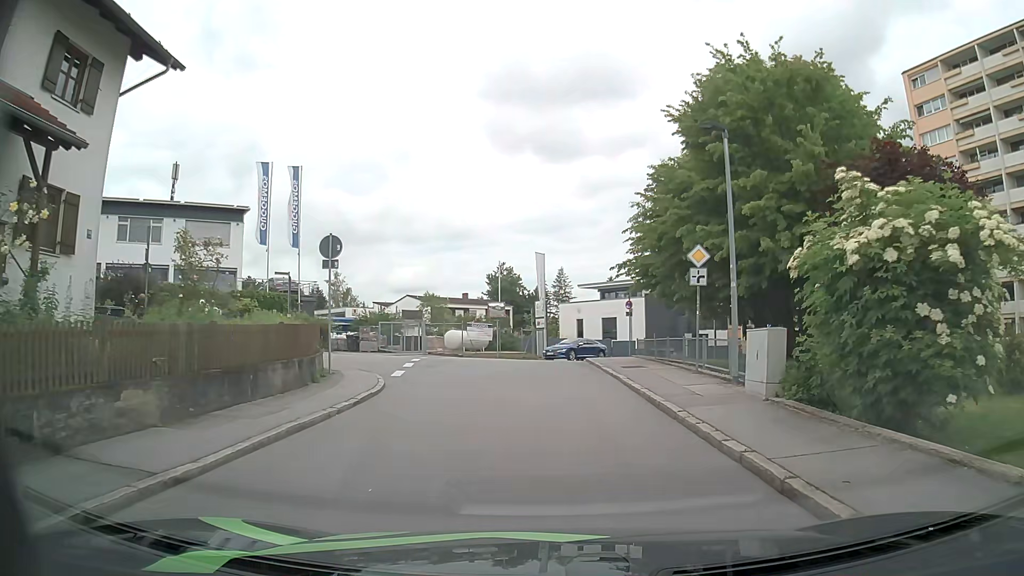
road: residential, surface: asphalt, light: Day
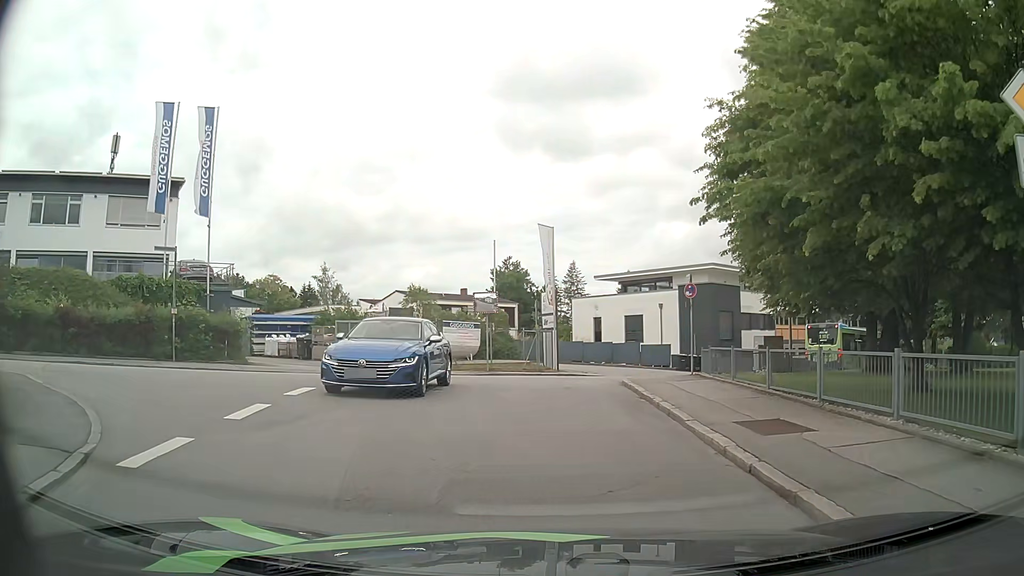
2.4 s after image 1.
(0.0, +12.1) m; -1°
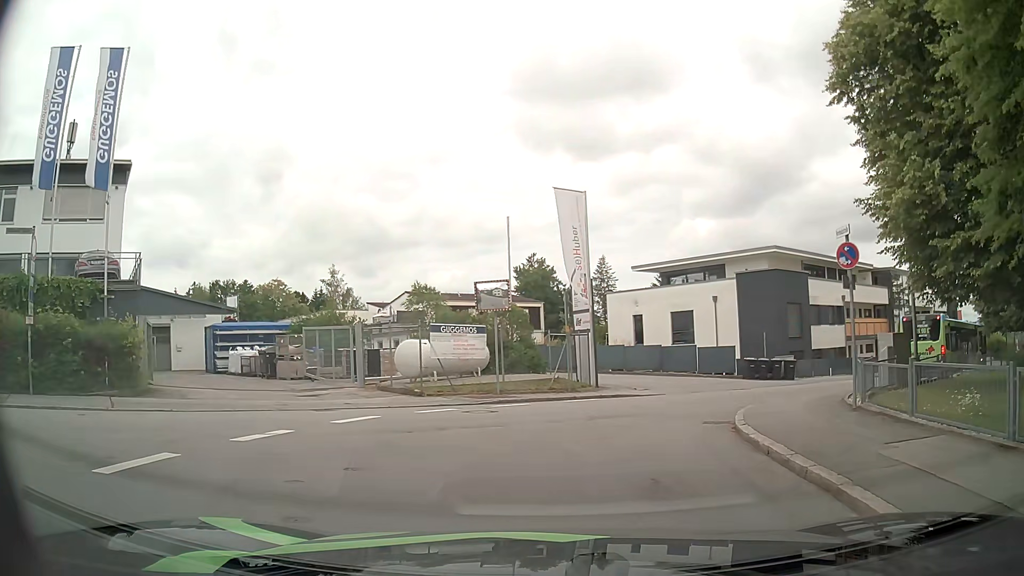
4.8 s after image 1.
(-0.1, +8.9) m; -2°
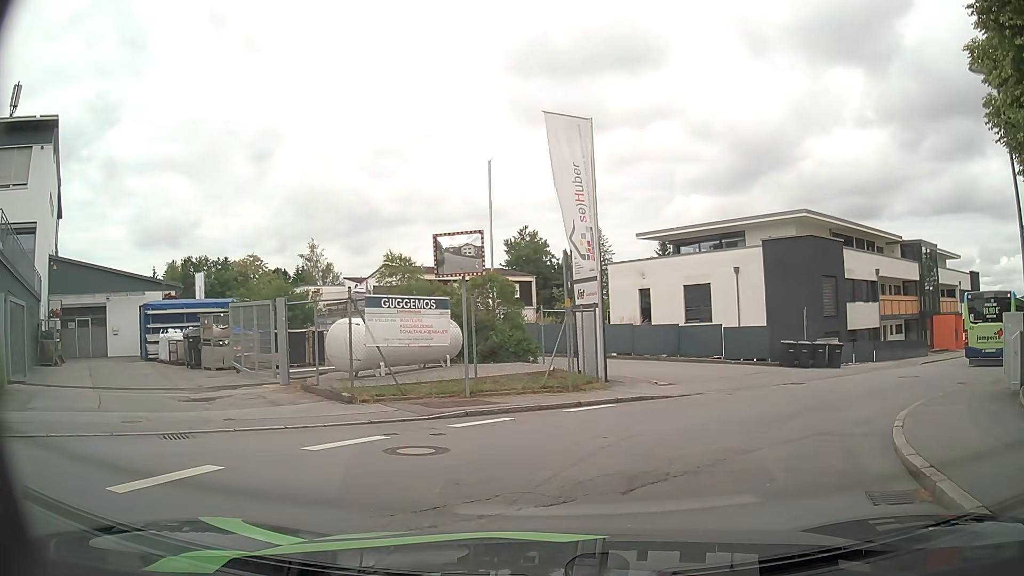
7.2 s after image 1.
(0.0, +6.4) m; +1°
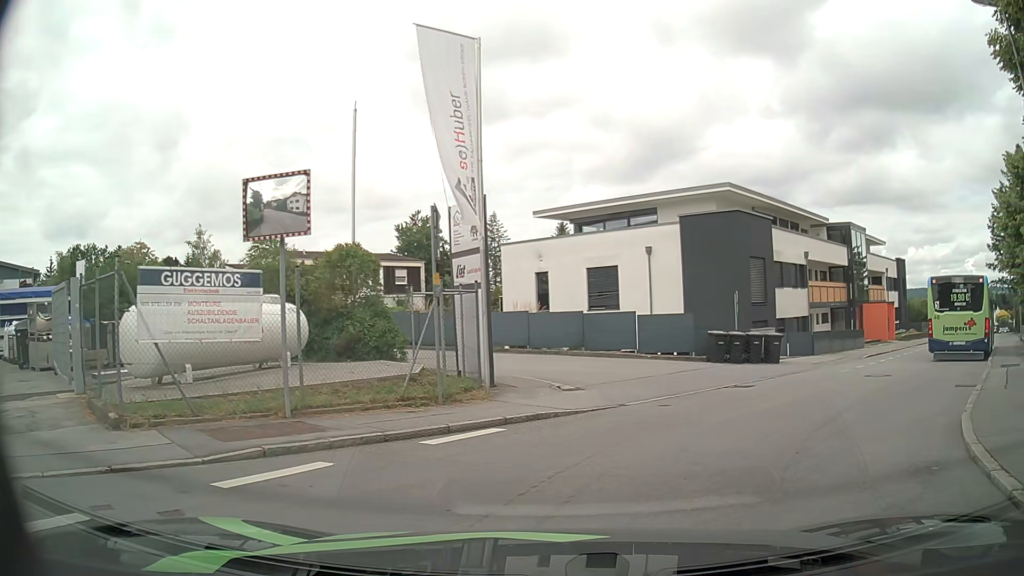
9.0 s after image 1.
(+0.3, +4.7) m; +11°
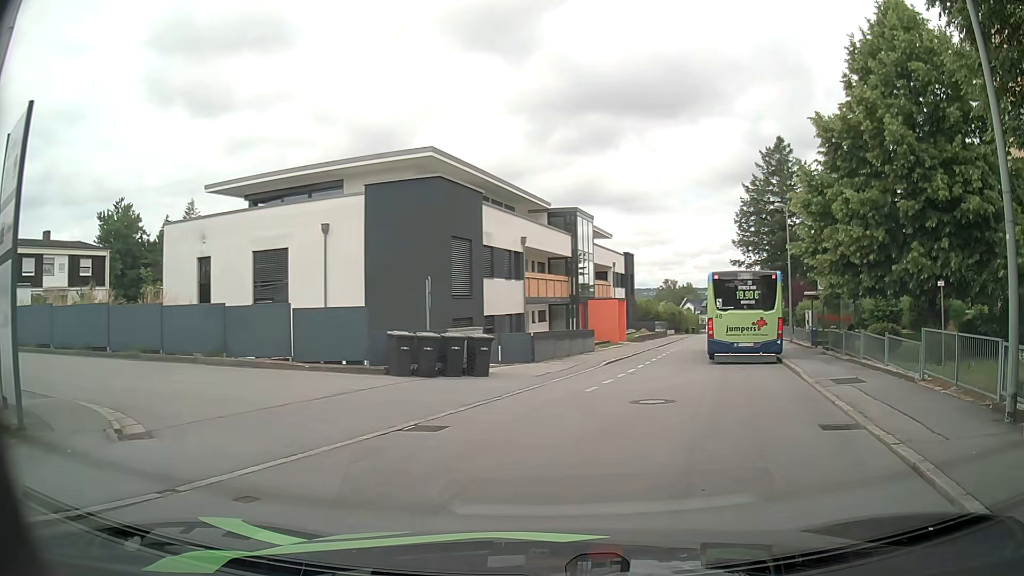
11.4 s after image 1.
(+1.1, +6.6) m; +22°
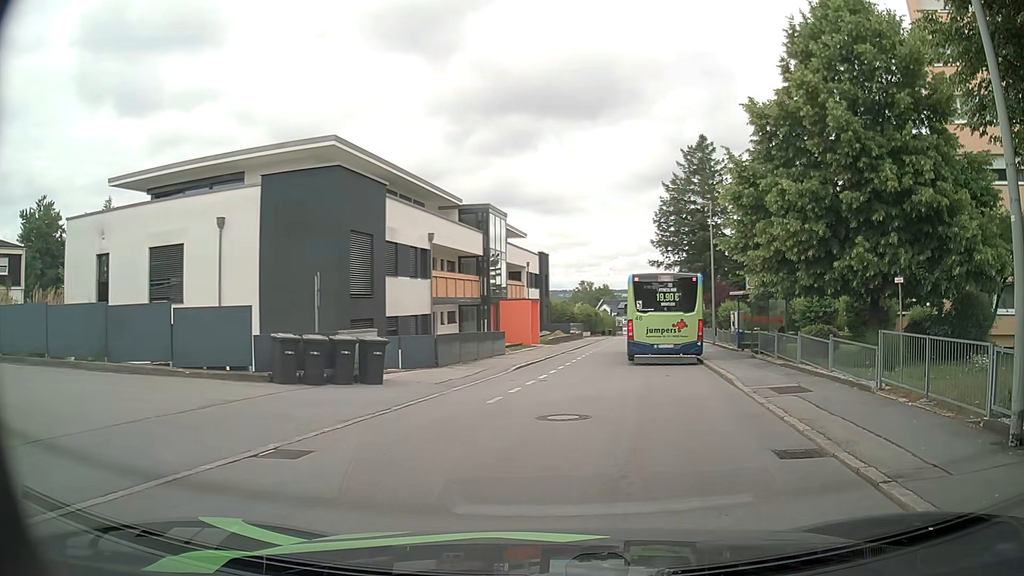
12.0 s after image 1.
(+0.1, +1.8) m; +8°
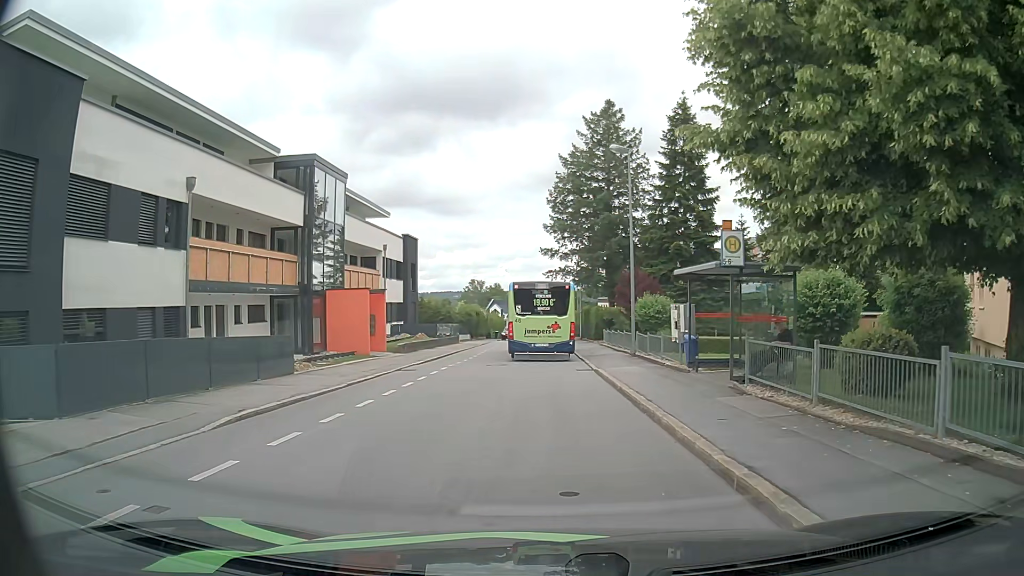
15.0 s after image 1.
(+1.8, +12.6) m; +8°
(0, +10) (0, +20) (0, +30) (+1, +40) (+1, +50) (+1, +60) (+1, +70) (+1, +80) (+1, +90) (+2, +100) m
